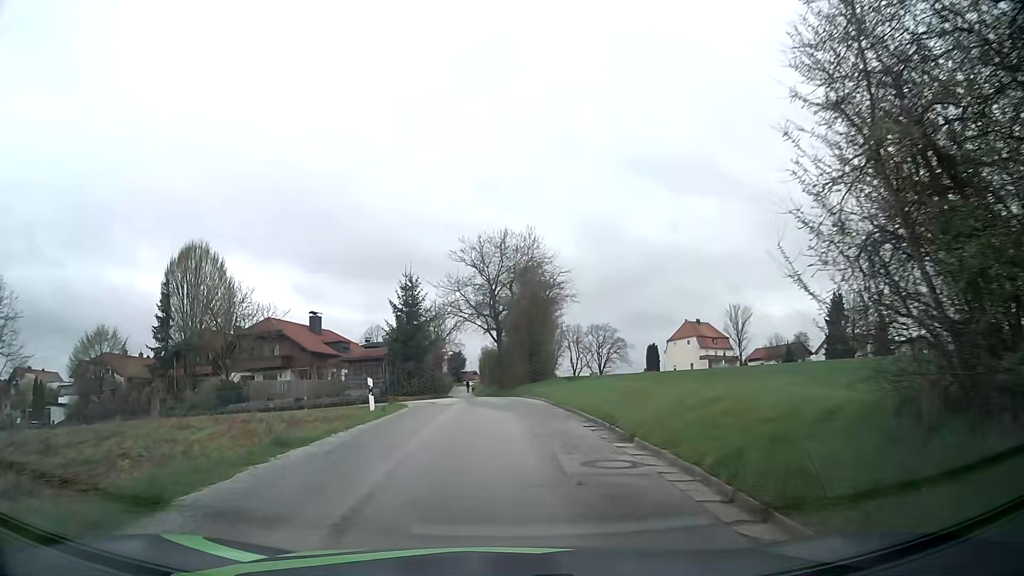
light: Day
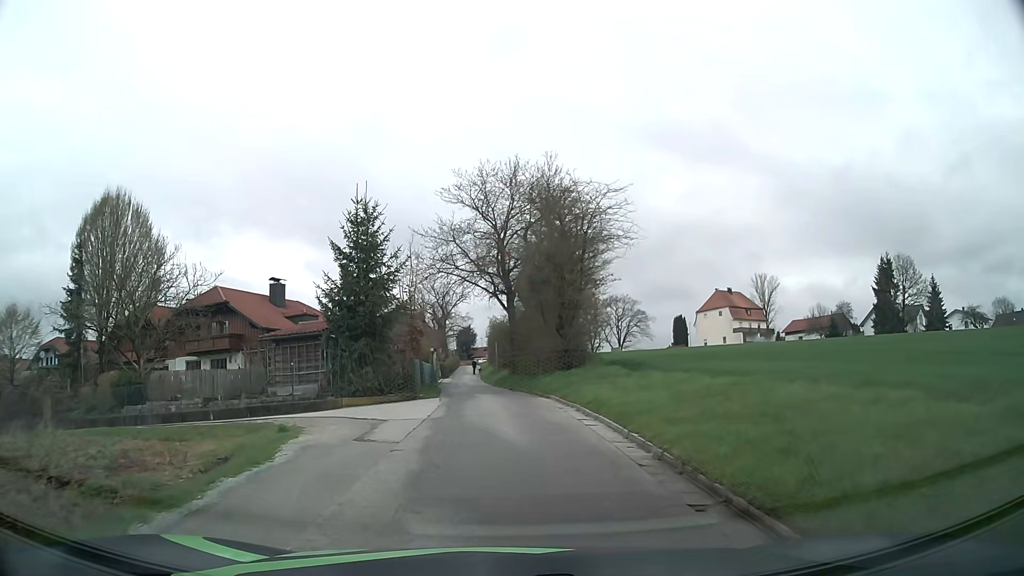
(+0.1, +15.1) m; -1°
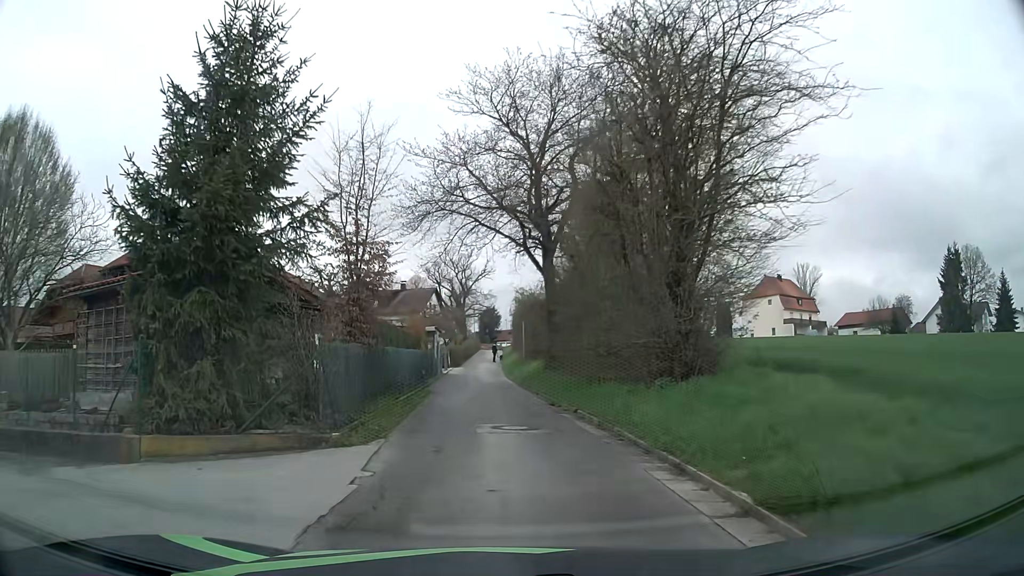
(-0.2, +14.0) m; -2°
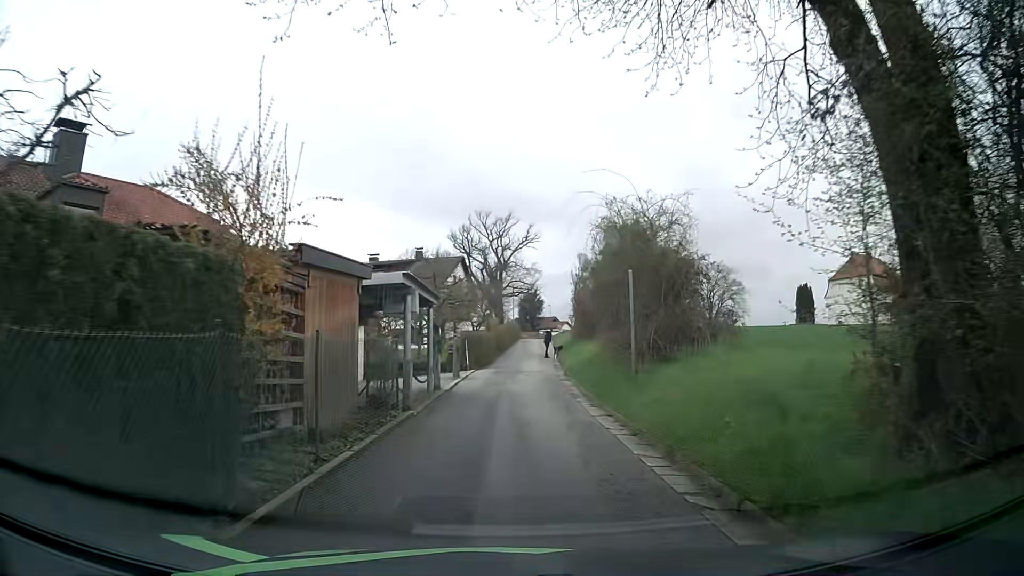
(-0.7, +21.6) m; -3°
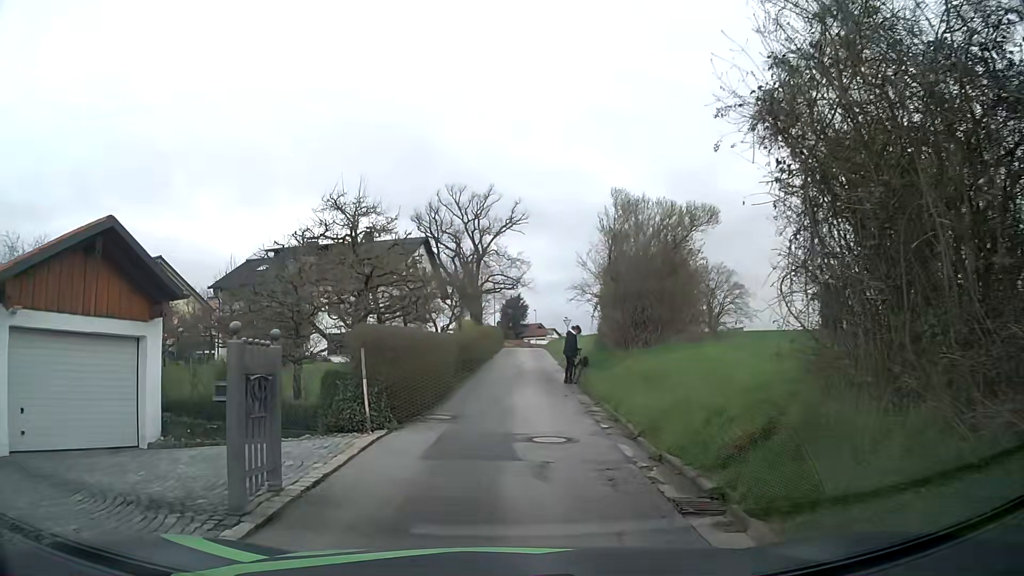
(0.0, +16.5) m; +1°
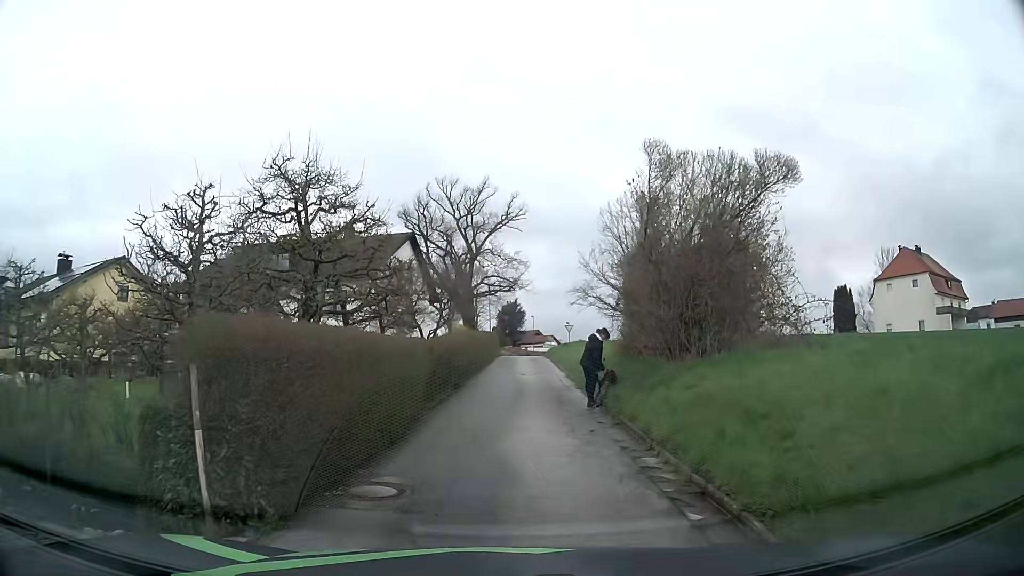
(0.0, +5.3) m; +1°
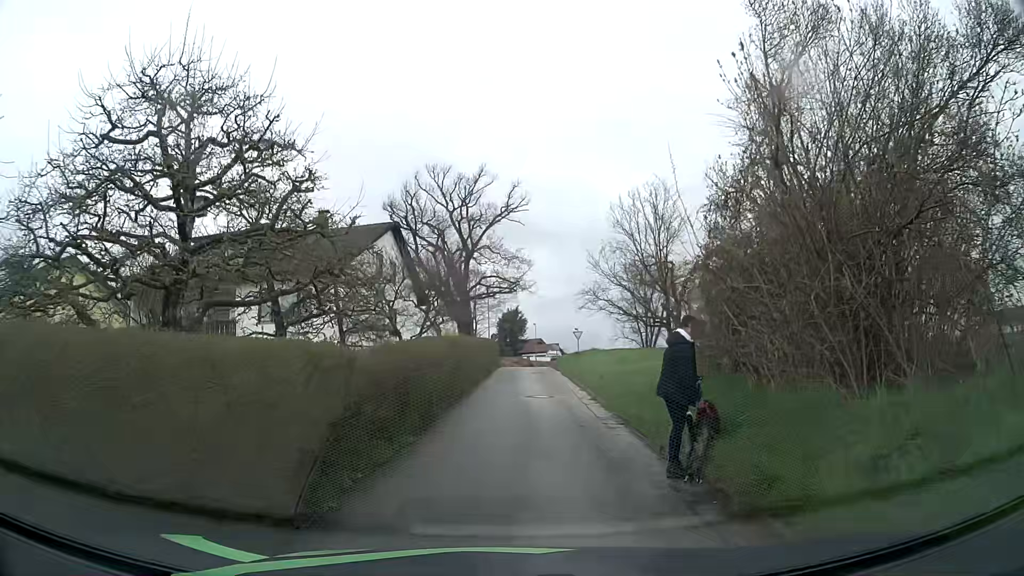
(0.0, +6.9) m; -2°
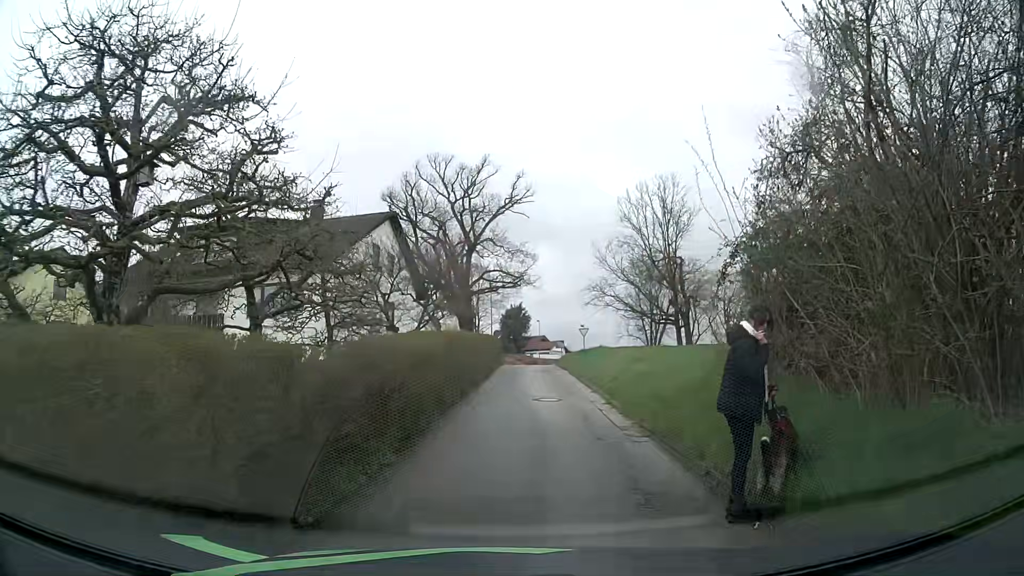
(0.0, +1.9) m; +1°
(0, +10) (+1, +20) (+1, +30) (+1, +40) (+2, +50) (+5, +59) (+14, +65) (+22, +69) (+31, +74) (+40, +79) m
